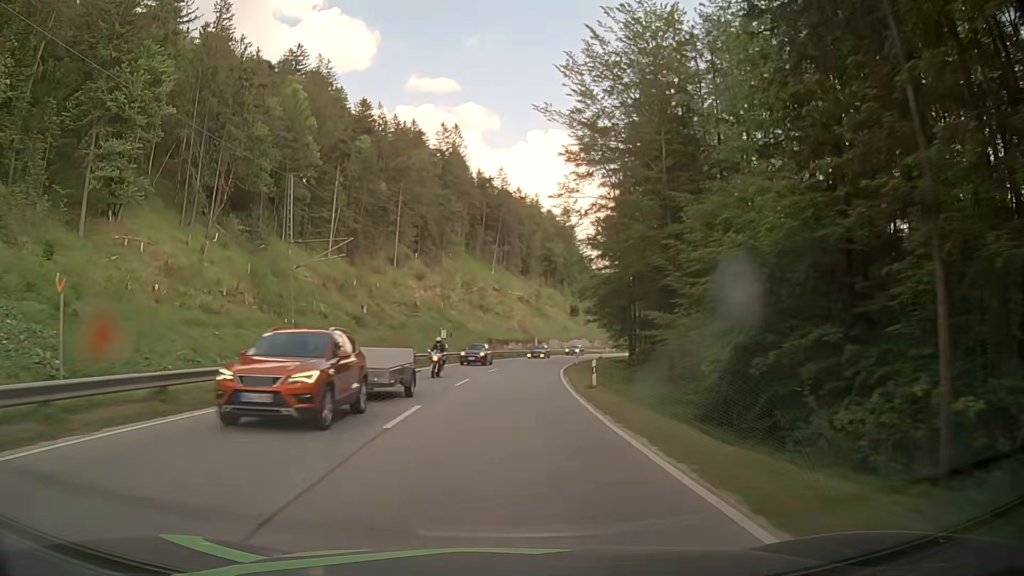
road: primary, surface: asphalt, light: Day
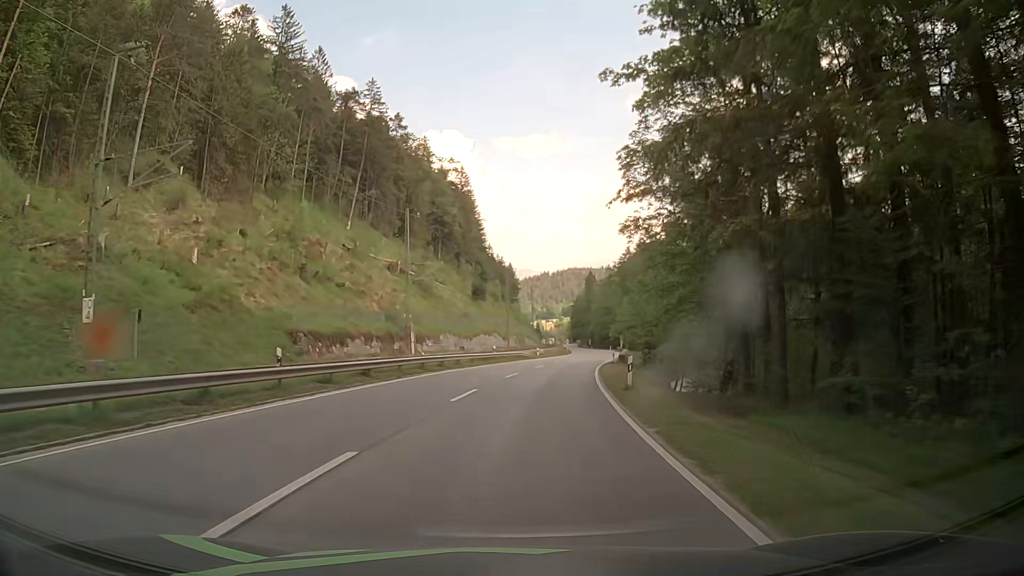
(+3.1, +53.8) m; +8°
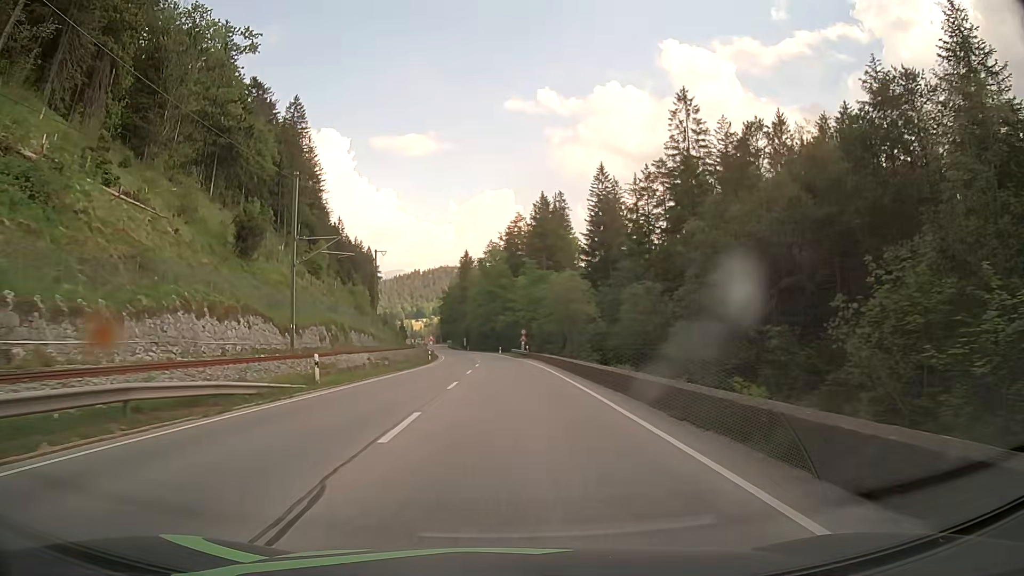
(+5.9, +53.6) m; +12°
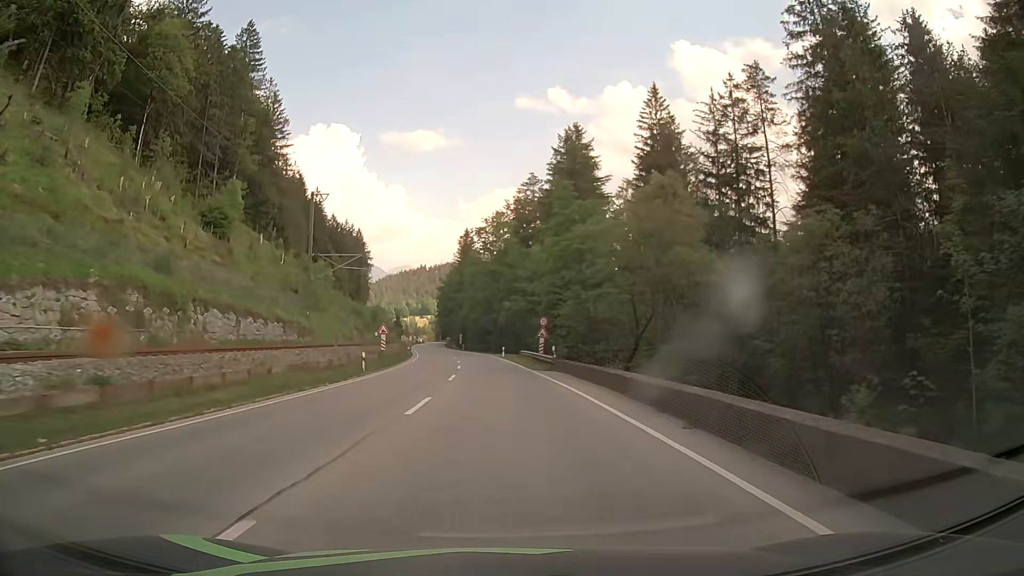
(+0.1, +32.4) m; -1°
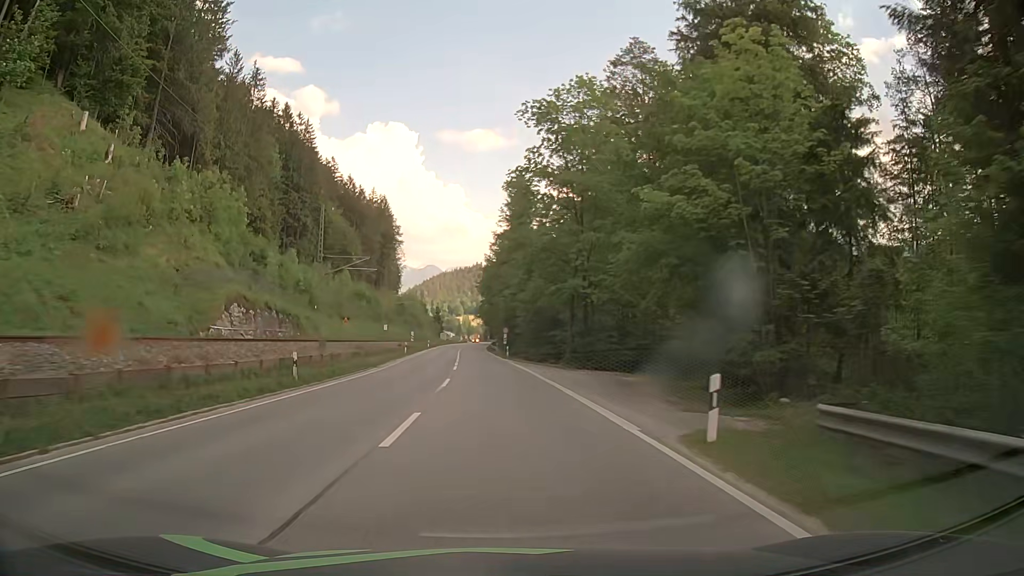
(-1.9, +52.1) m; -5°
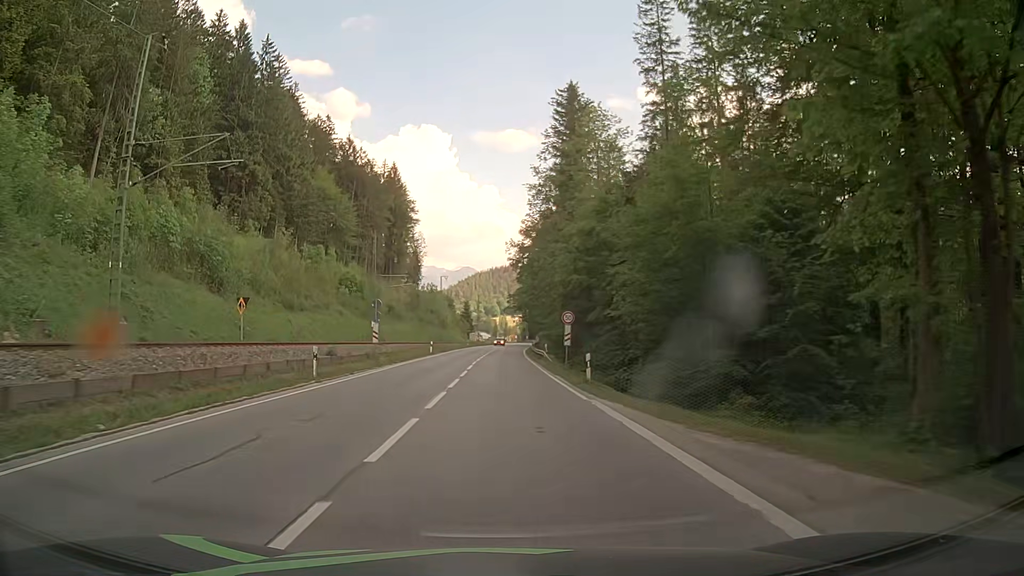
(-0.8, +37.0) m; -3°
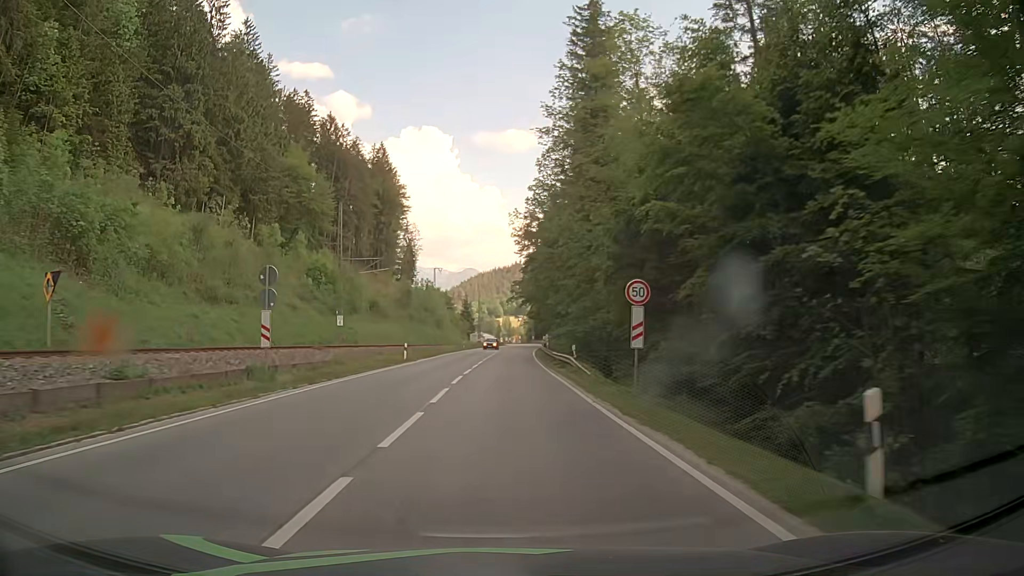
(0.0, +16.9) m; 0°
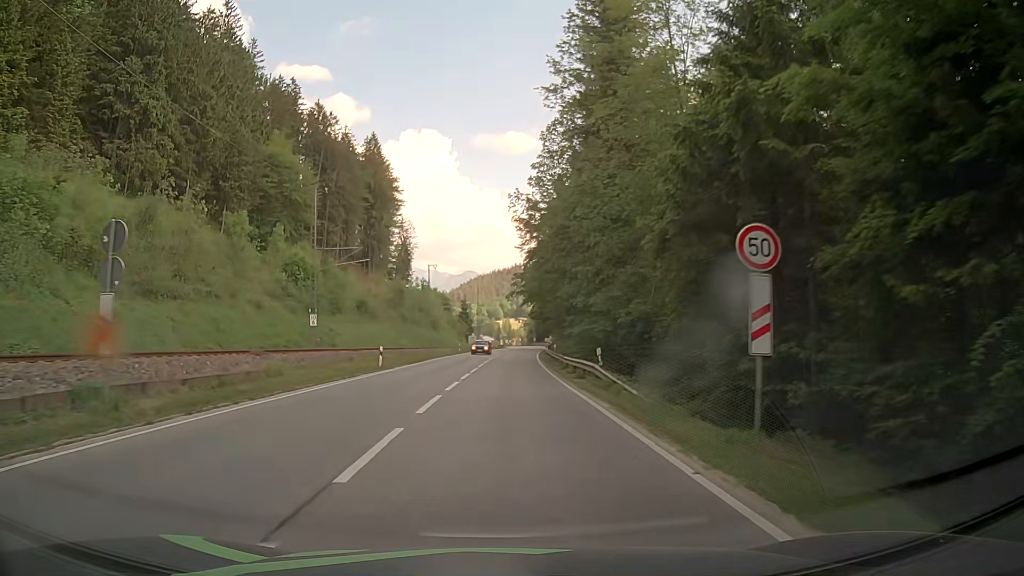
(0.0, +8.2) m; 0°
(0, +10) (0, +20) (0, +30) (0, +40) (0, +50) (0, +60) (+1, +70) (+1, +80) (+2, +90) (+3, +100) m
